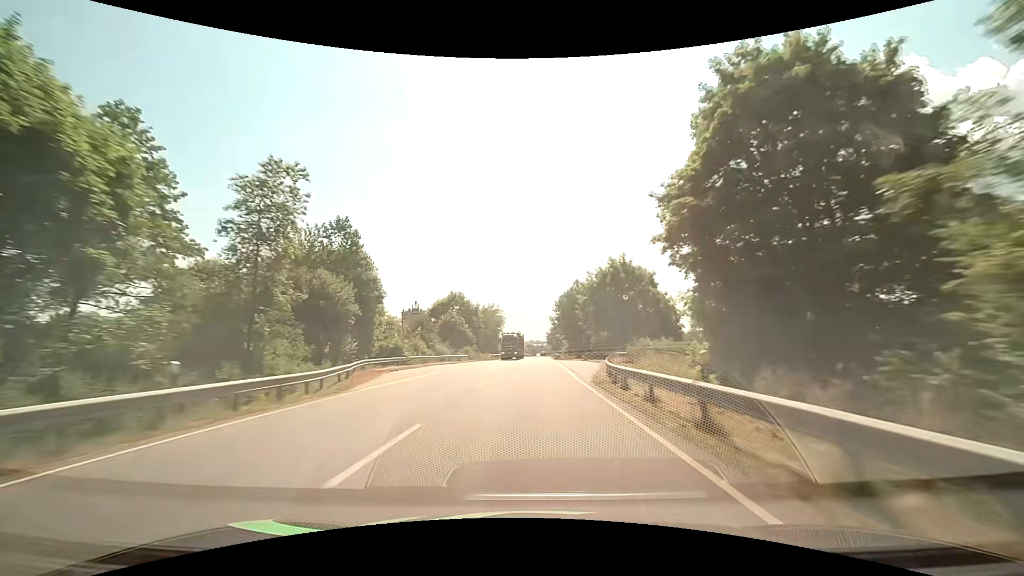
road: primary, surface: asphalt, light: Day
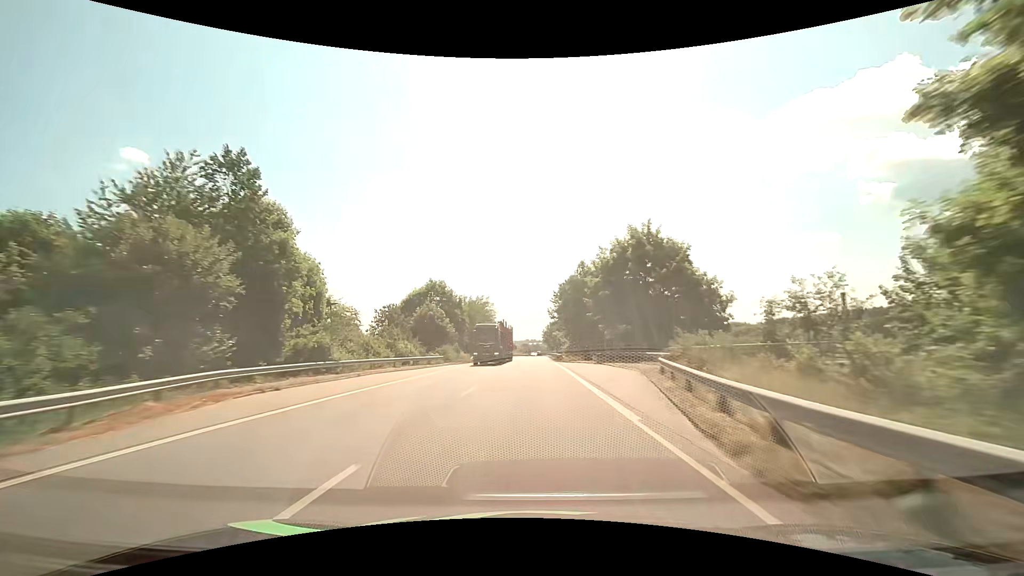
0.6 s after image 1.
(0.0, +15.2) m; 0°
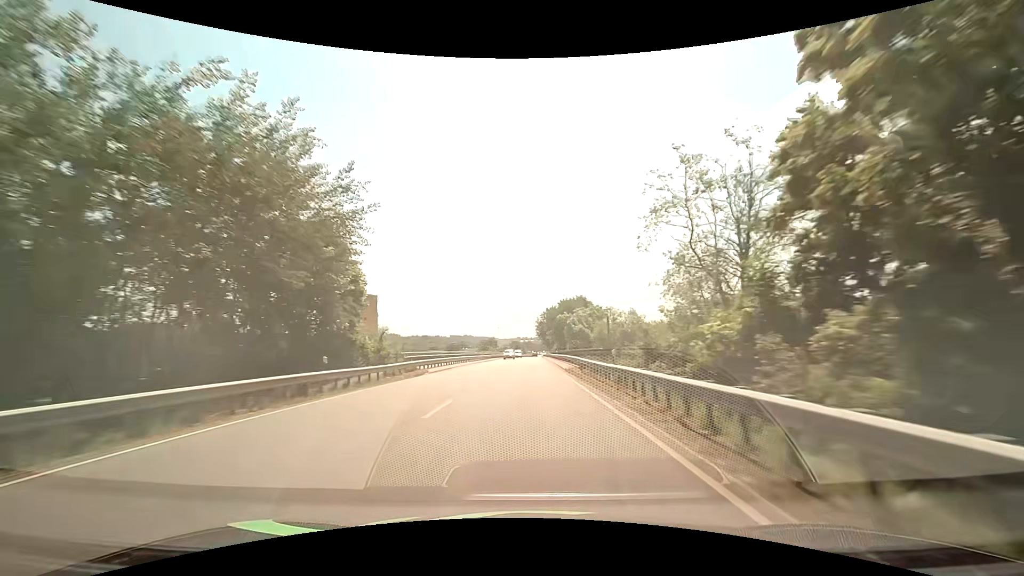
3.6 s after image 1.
(+0.8, +76.6) m; +1°
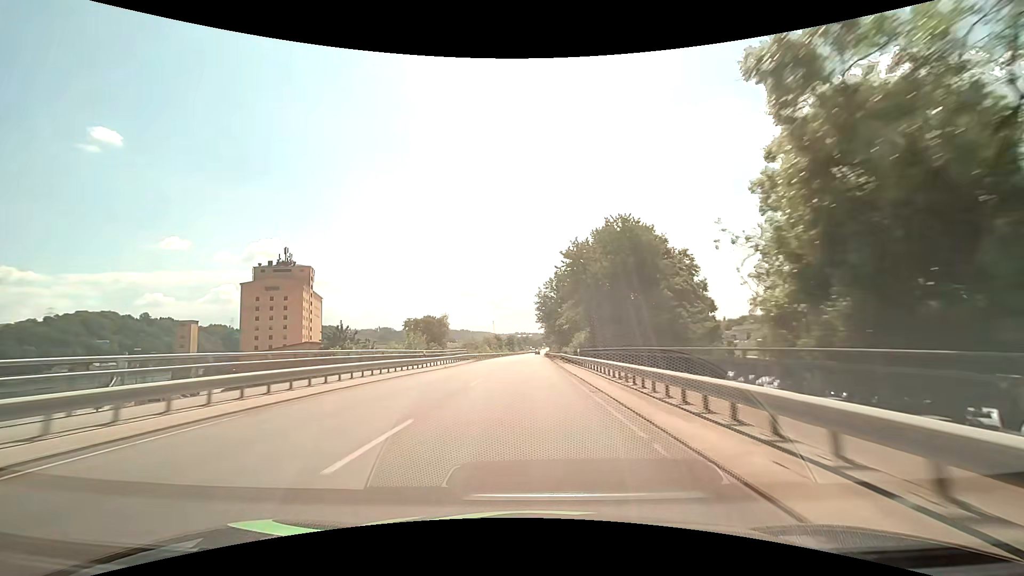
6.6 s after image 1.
(+0.7, +76.9) m; +1°
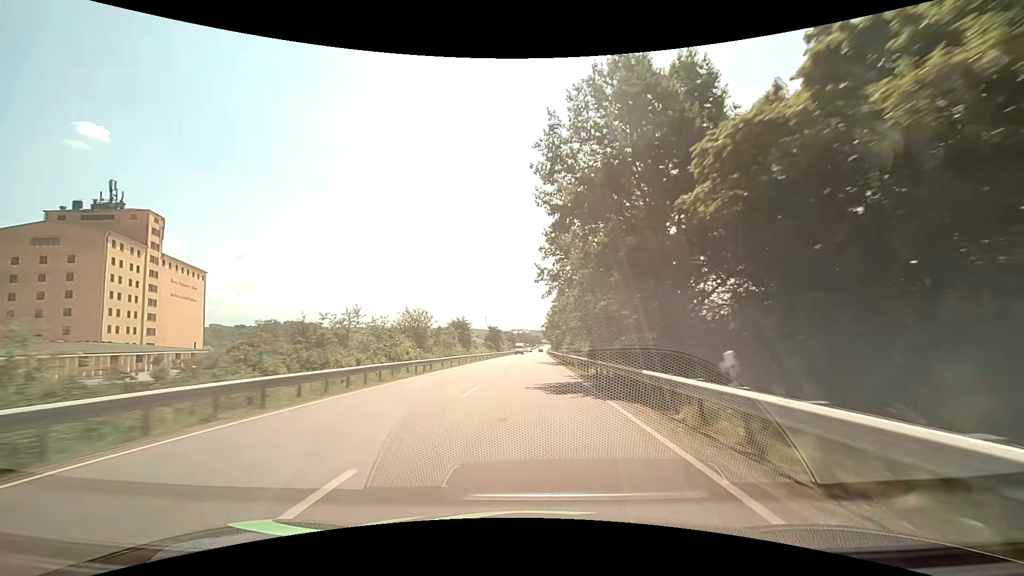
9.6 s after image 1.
(+0.2, +76.2) m; 0°
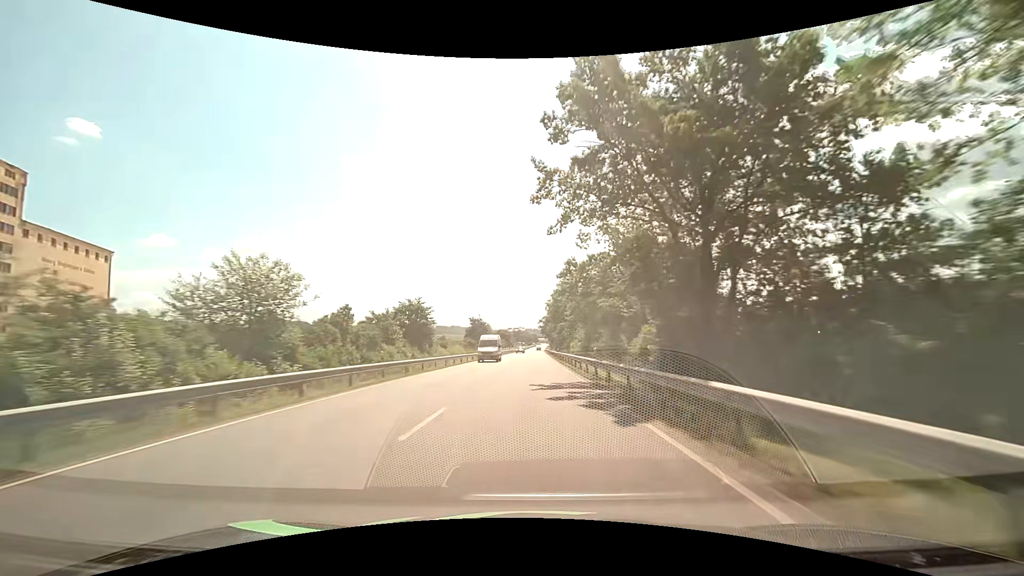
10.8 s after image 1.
(+0.1, +30.6) m; +1°
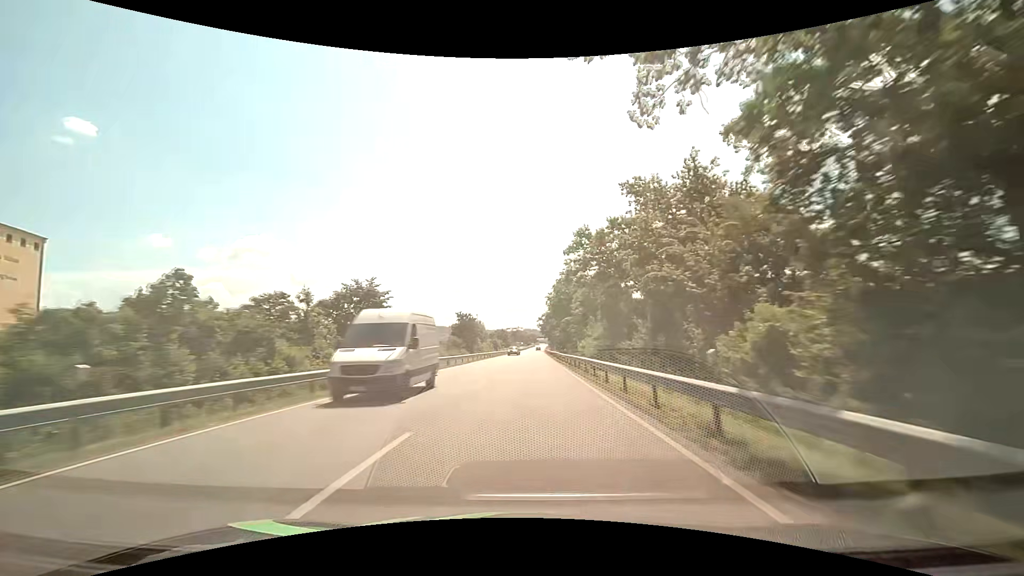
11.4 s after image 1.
(0.0, +15.3) m; 0°
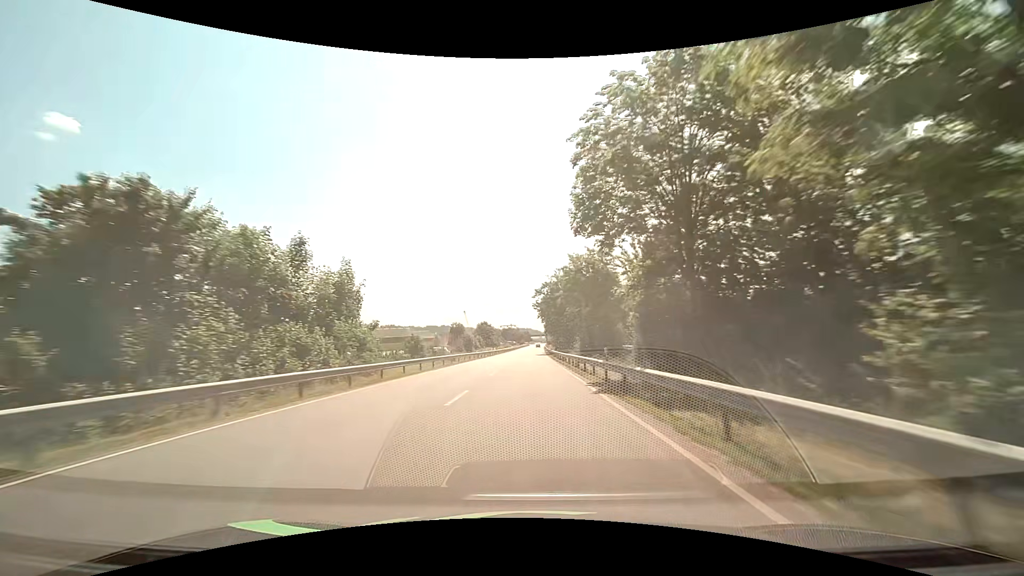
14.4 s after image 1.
(+0.4, +76.9) m; +1°
(0, +10) (0, +20) (0, +30) (0, +40) (0, +50) (0, +60) (0, +70) (0, +80) (0, +90) (0, +100) m
